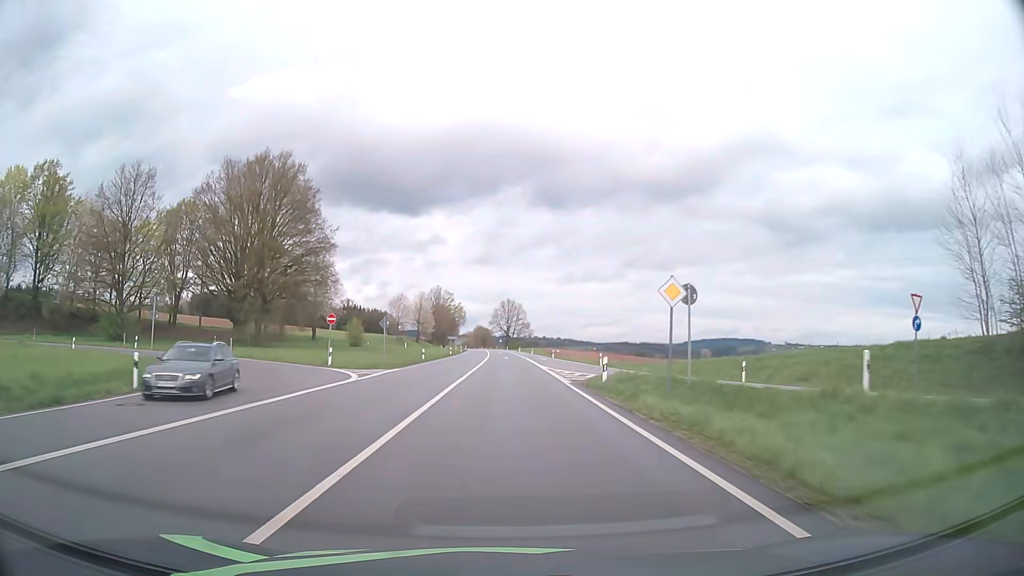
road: primary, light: Day
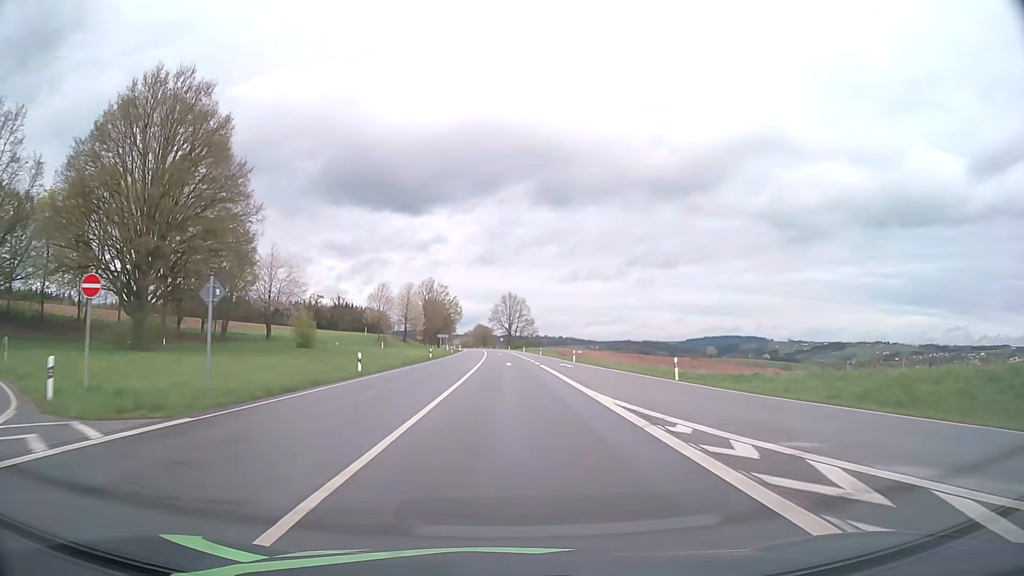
(0.0, +25.1) m; 0°
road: secondary
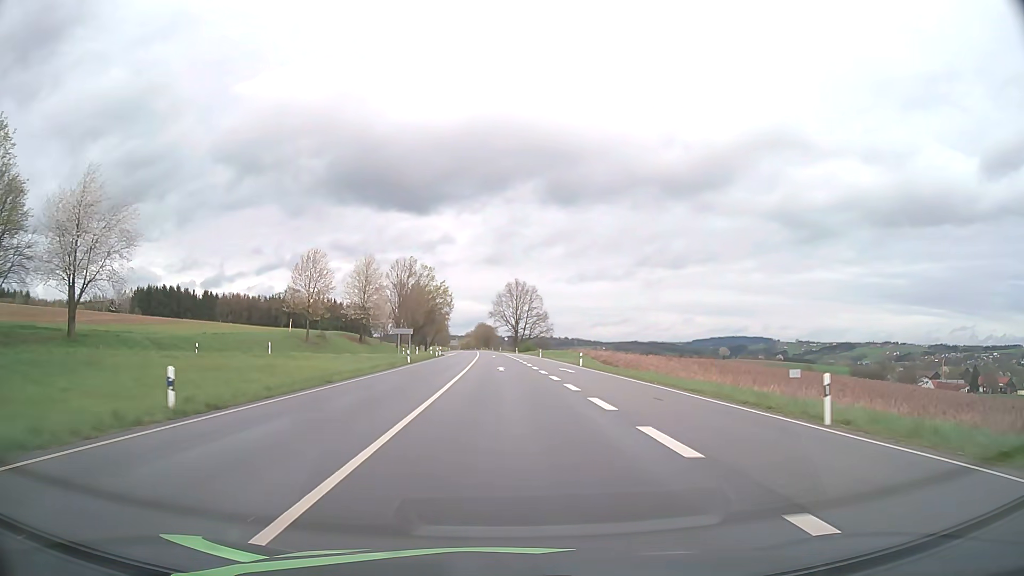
(-0.1, +50.2) m; 0°
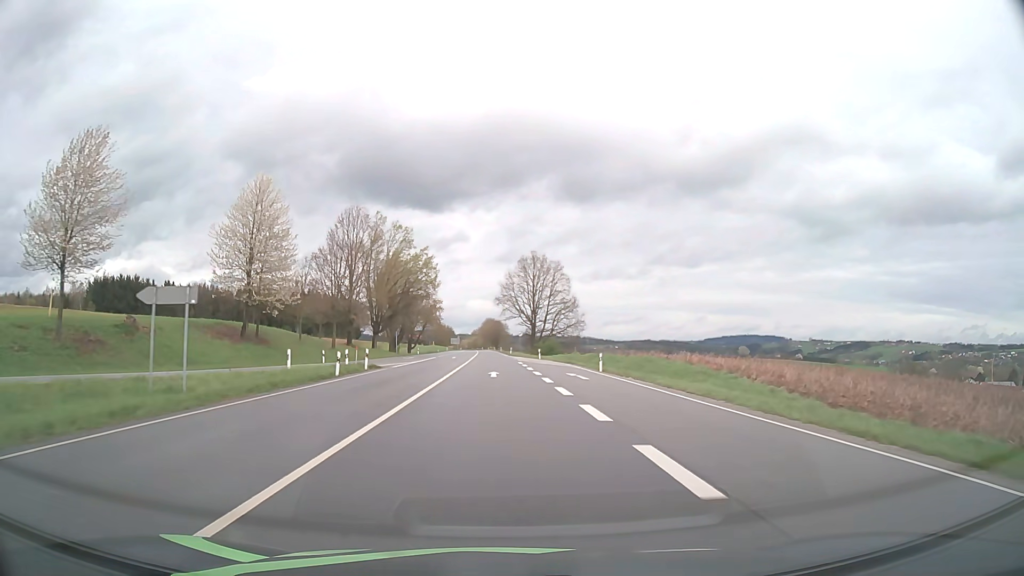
(-0.3, +50.2) m; -1°
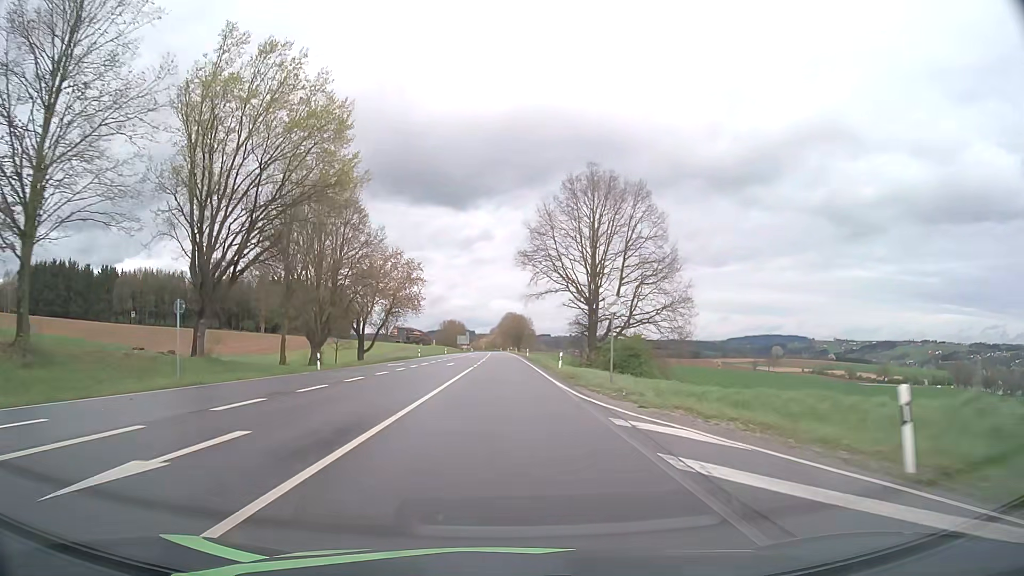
(-1.0, +62.7) m; -2°
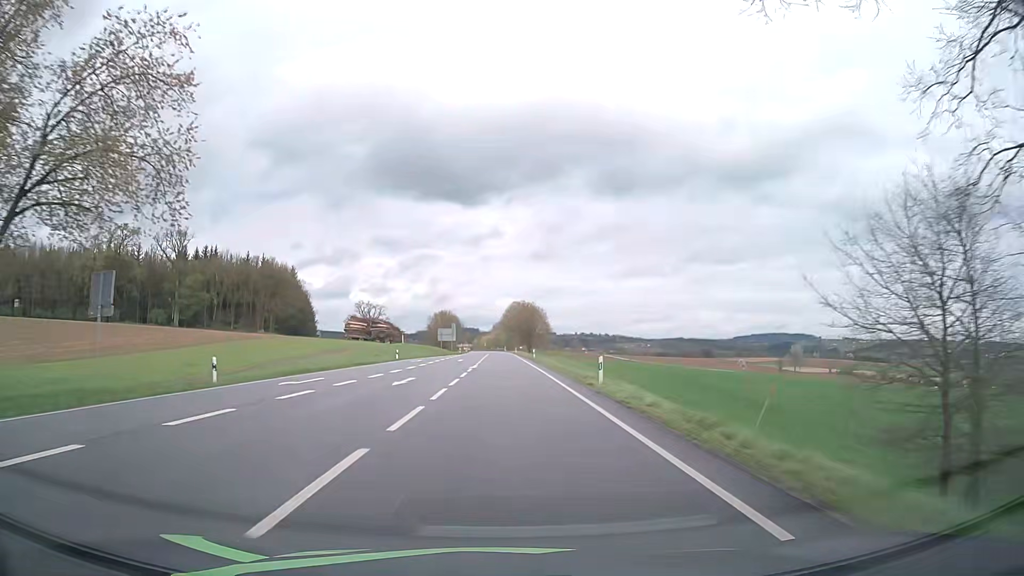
(-0.3, +62.6) m; 0°
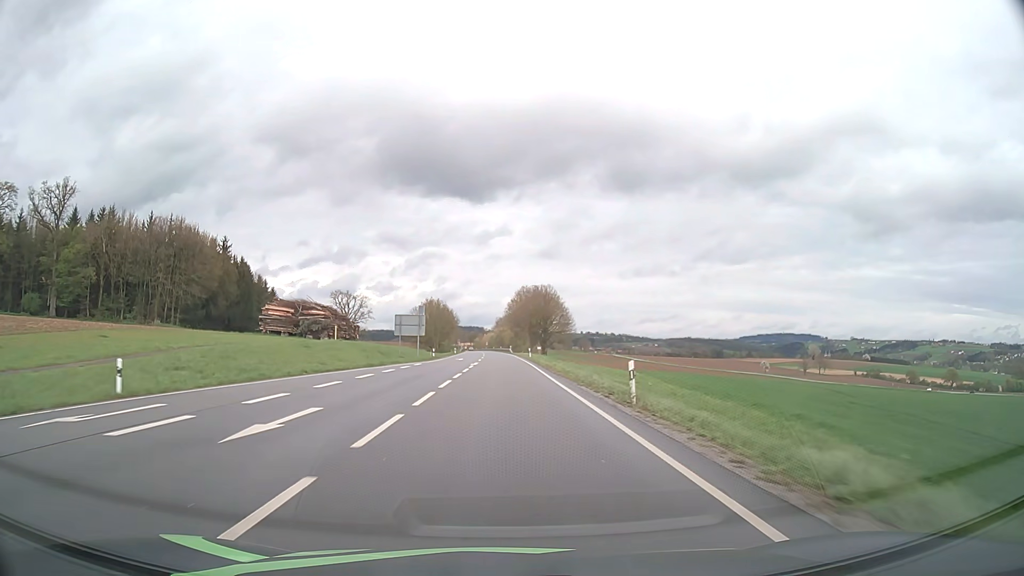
(-0.2, +50.2) m; 0°
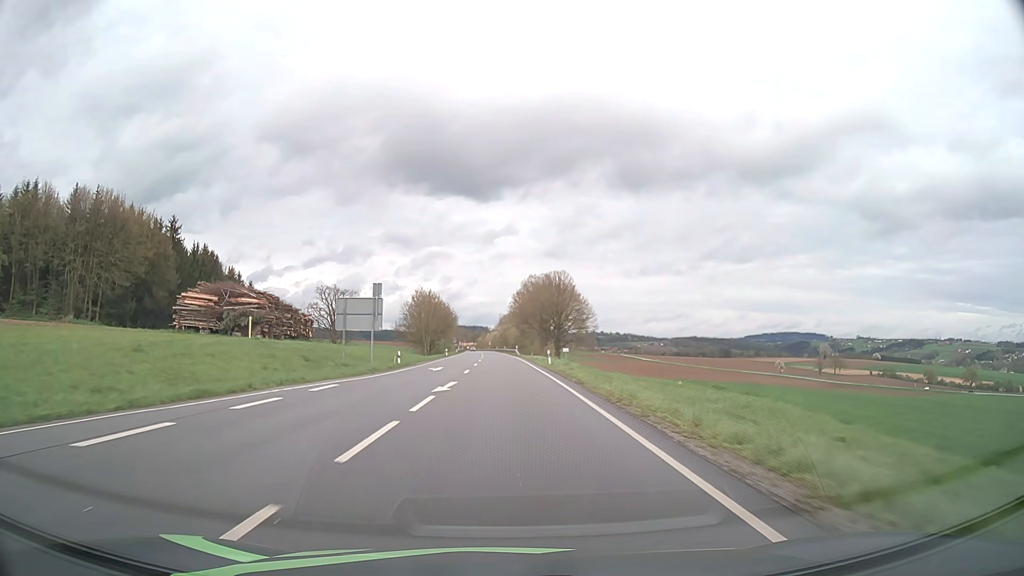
(-0.1, +25.1) m; 0°
(0, +10) (0, +20) (0, +30) (0, +40) (0, +50) (0, +60) (-1, +70) (-1, +80) (-1, +90) (-1, +100) m
